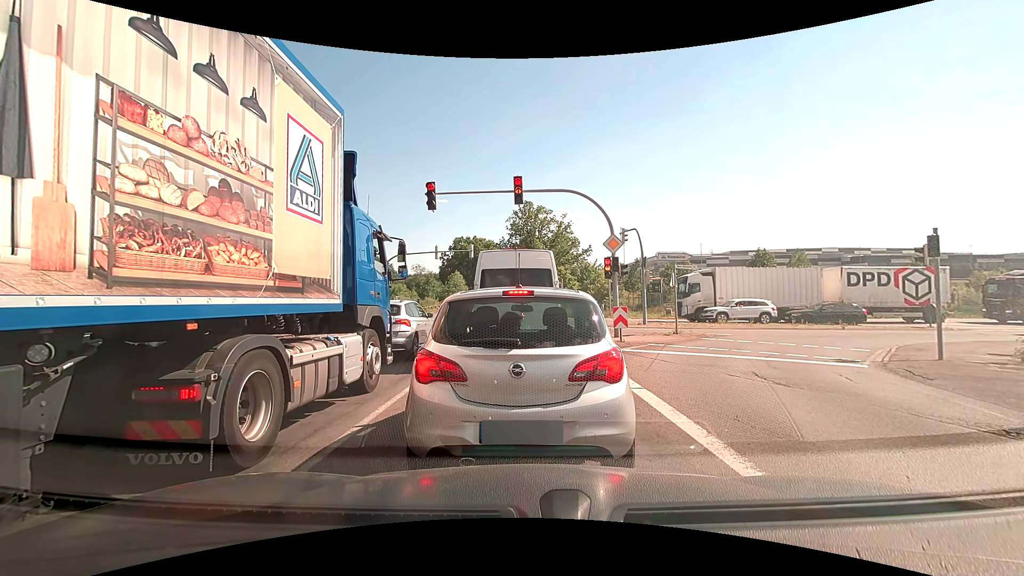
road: primary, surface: asphalt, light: Day
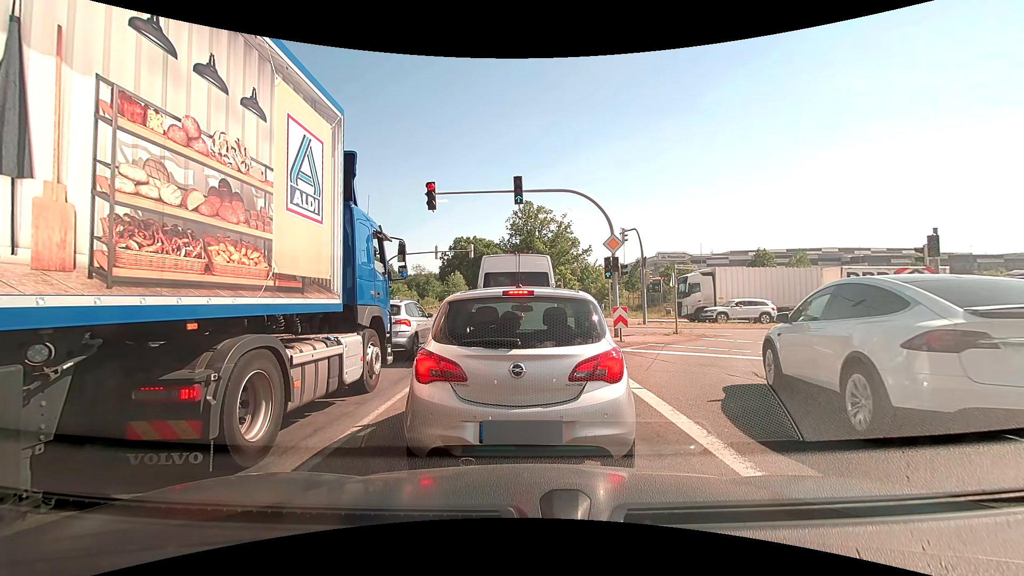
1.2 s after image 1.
(0.0, 0.0) m; 0°
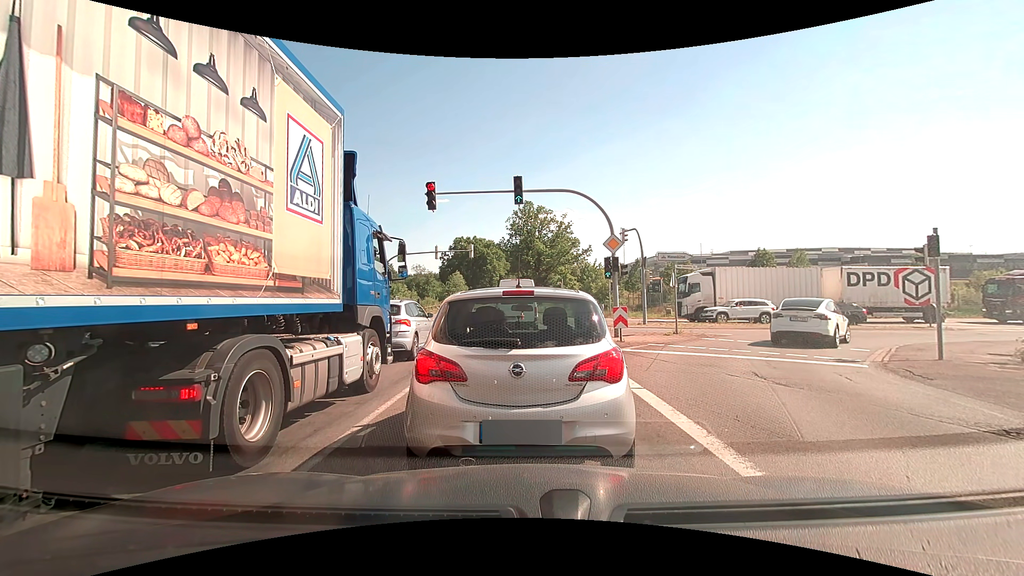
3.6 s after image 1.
(0.0, 0.0) m; 0°
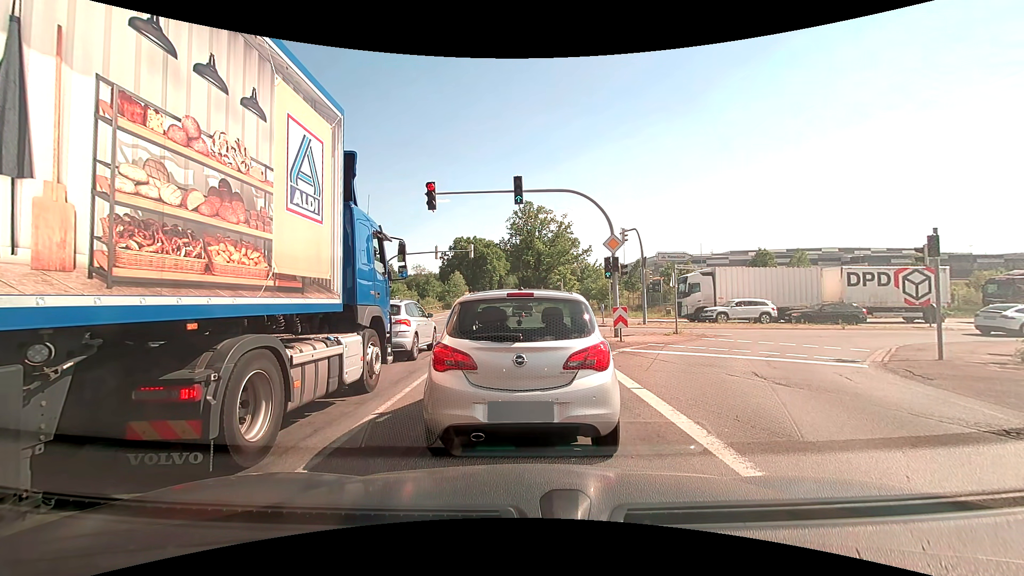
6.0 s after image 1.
(0.0, 0.0) m; 0°
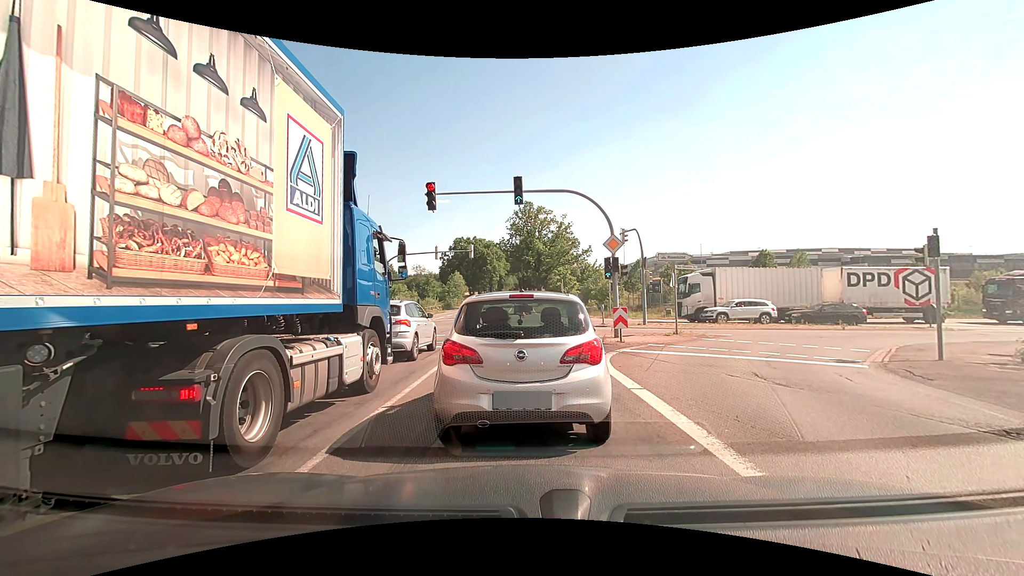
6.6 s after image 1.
(0.0, 0.0) m; 0°
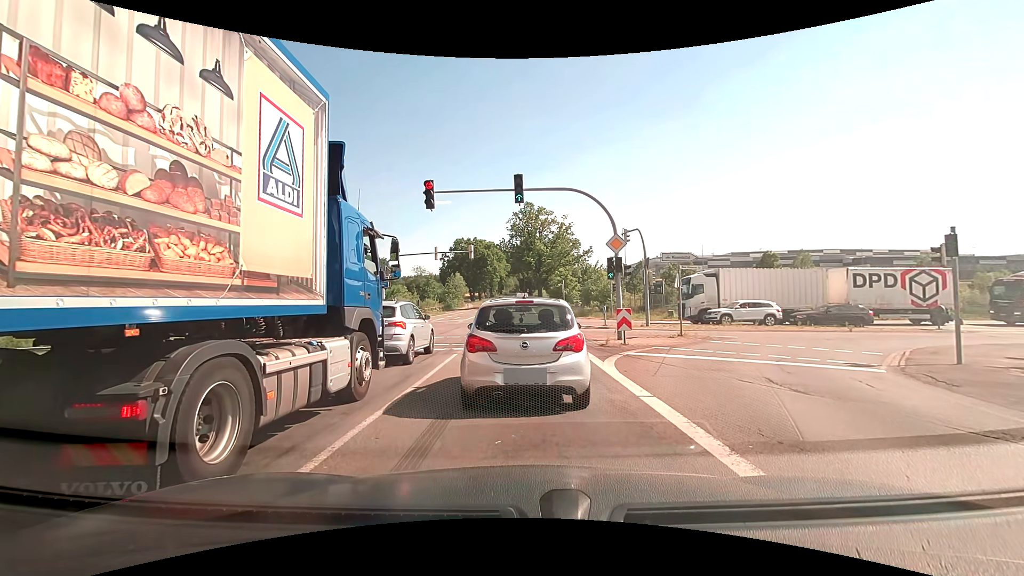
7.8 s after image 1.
(0.0, +0.5) m; 0°
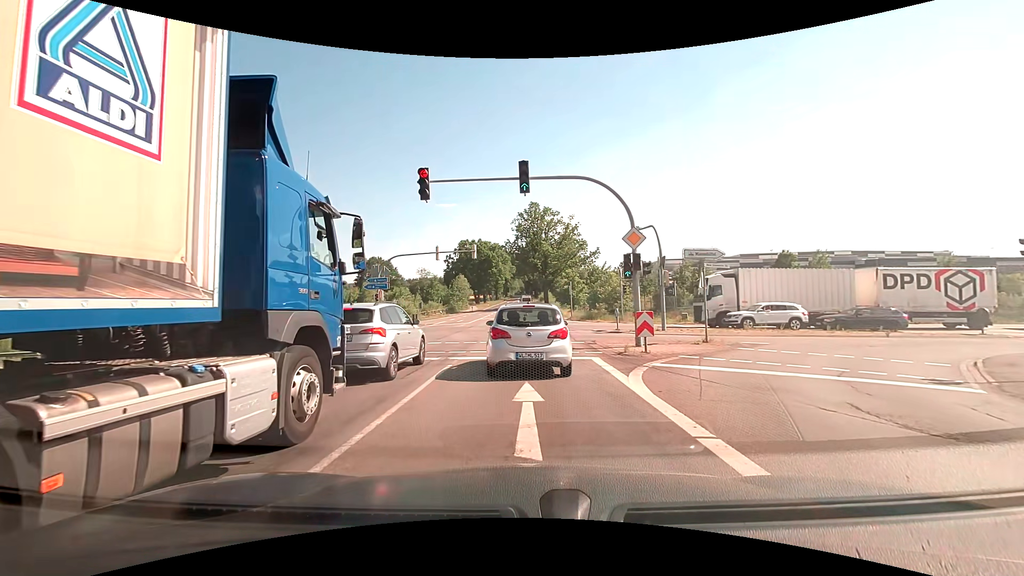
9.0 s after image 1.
(0.0, +2.4) m; +1°
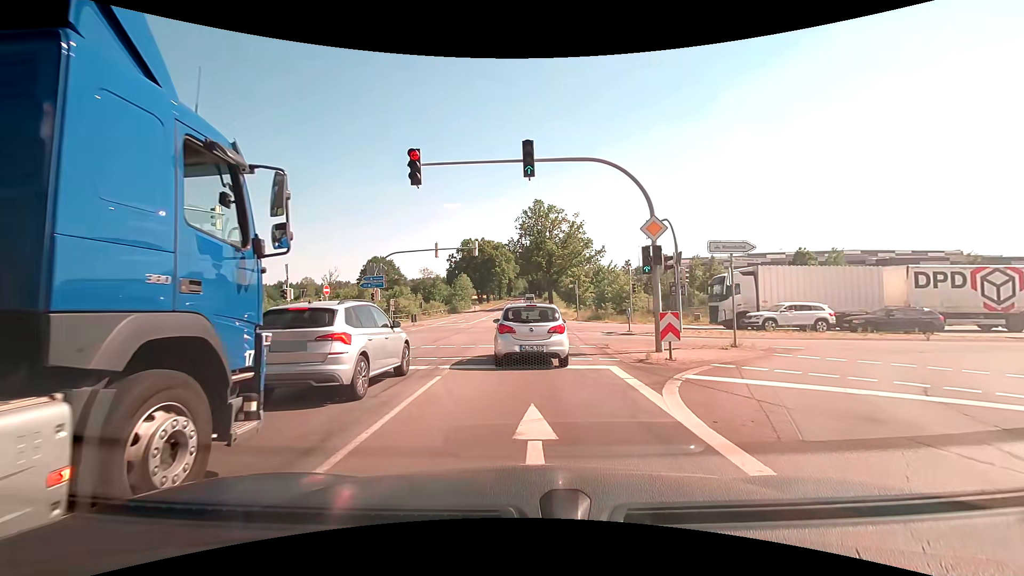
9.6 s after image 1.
(-0.1, +2.3) m; -1°
(0, +10) (0, +20) (-1, +30) (-1, +40) (-1, +50) (-1, +60) (-1, +70) (-1, +80) (-1, +90) (-1, +100) m
